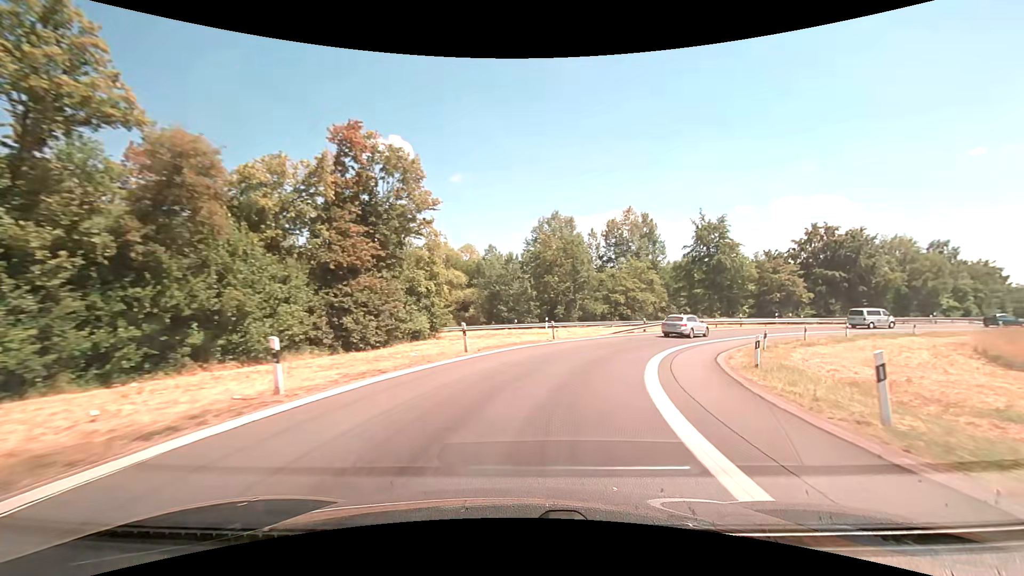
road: motorway_link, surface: asphalt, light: Day
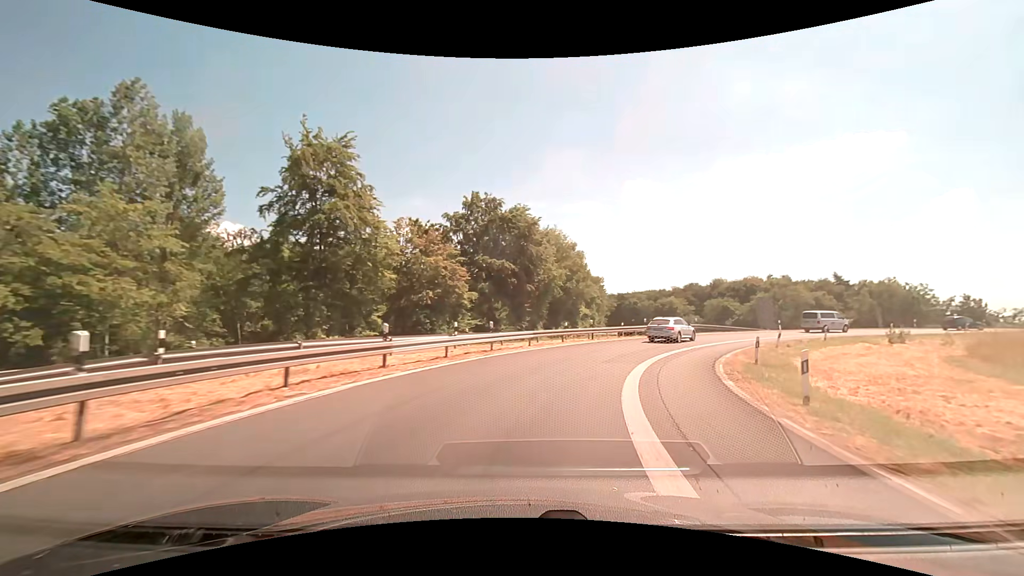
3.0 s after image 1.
(+13.9, +37.0) m; +41°
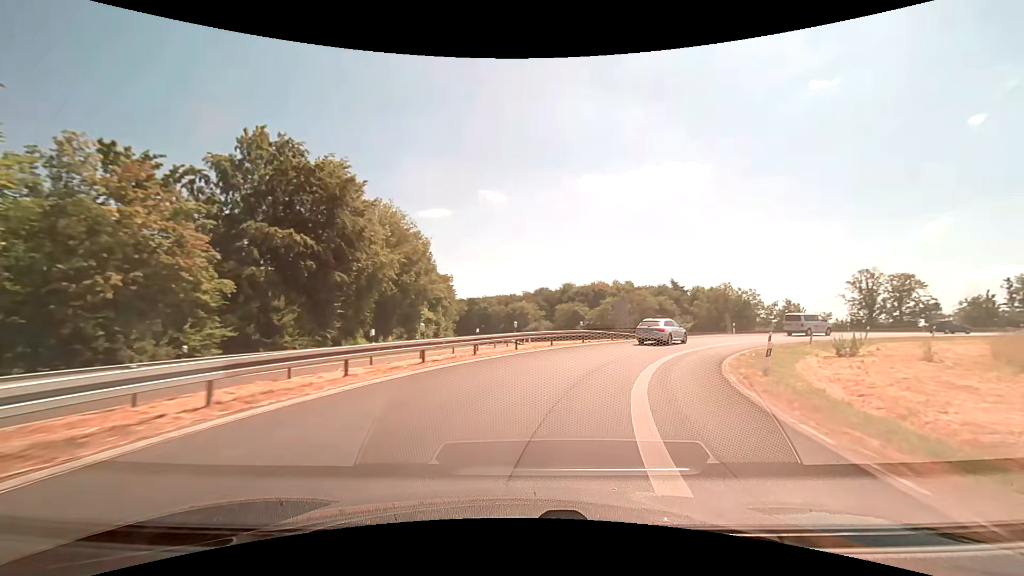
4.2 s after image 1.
(+2.4, +16.2) m; +17°
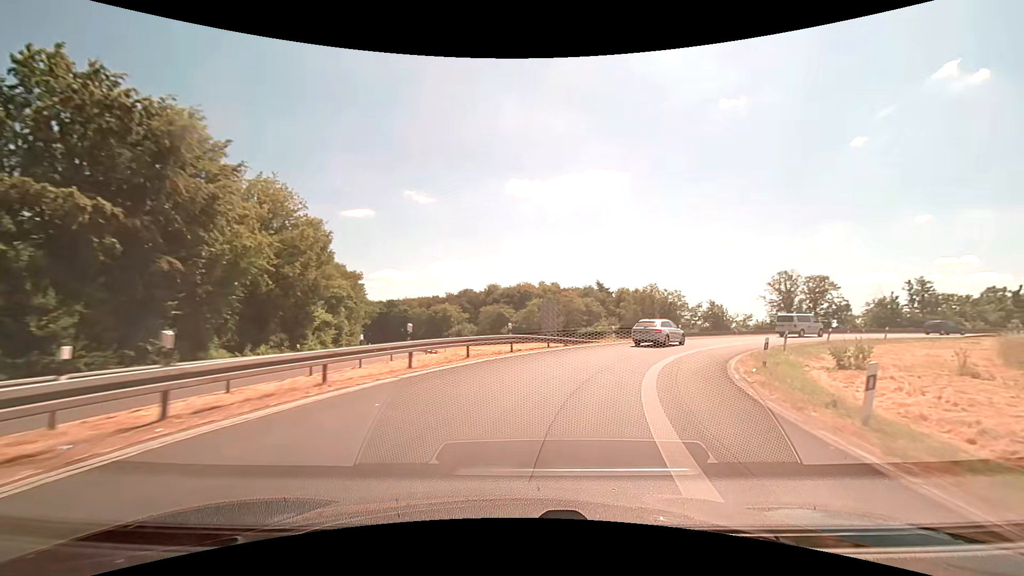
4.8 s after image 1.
(+0.6, +8.2) m; +8°
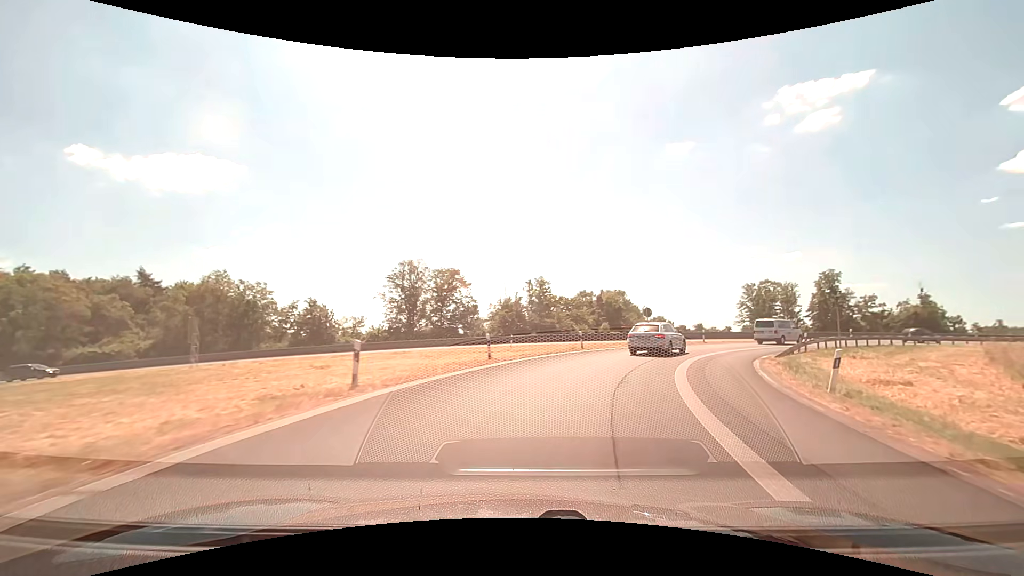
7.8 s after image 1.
(+14.1, +36.7) m; +42°
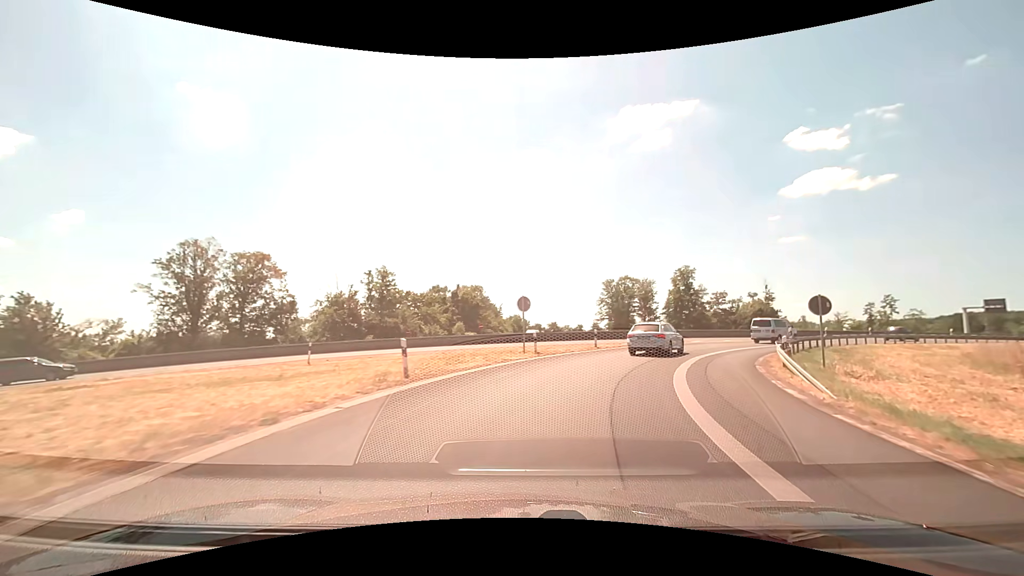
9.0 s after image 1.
(+2.3, +14.8) m; +17°
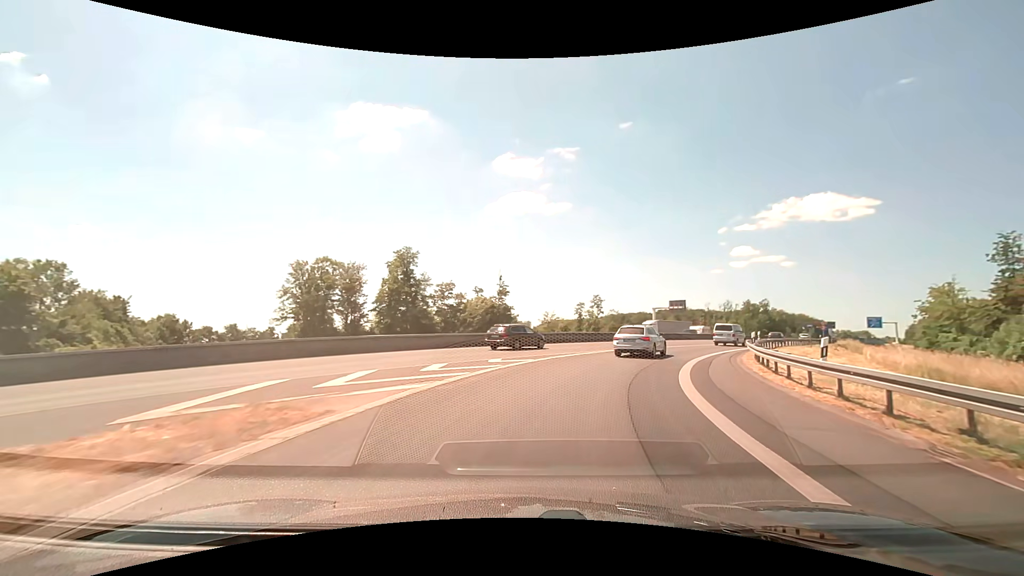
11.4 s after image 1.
(+7.8, +28.3) m; +32°
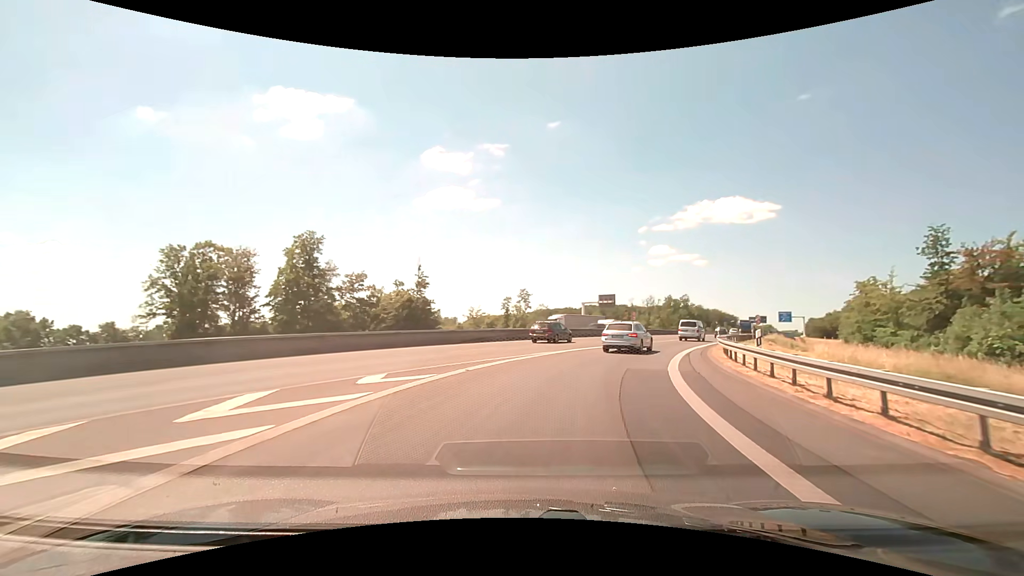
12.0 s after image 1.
(+0.5, +7.6) m; +8°
(+1, +10) (+4, +20) (+7, +29) (+11, +38) (+16, +47) (+21, +56) (+25, +65) (+30, +74) (+34, +82) (+39, +91) m
